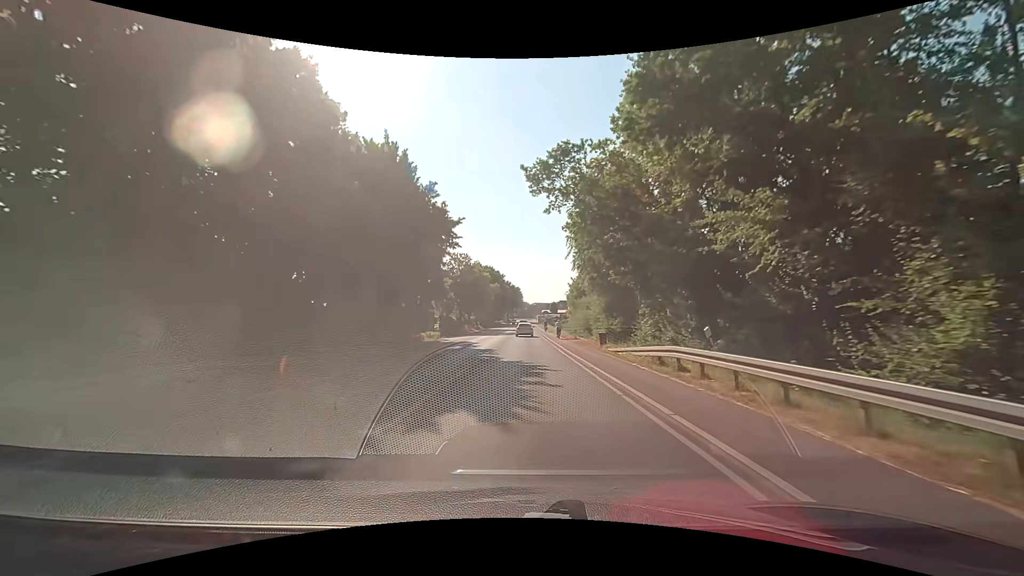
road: secondary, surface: asphalt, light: Day
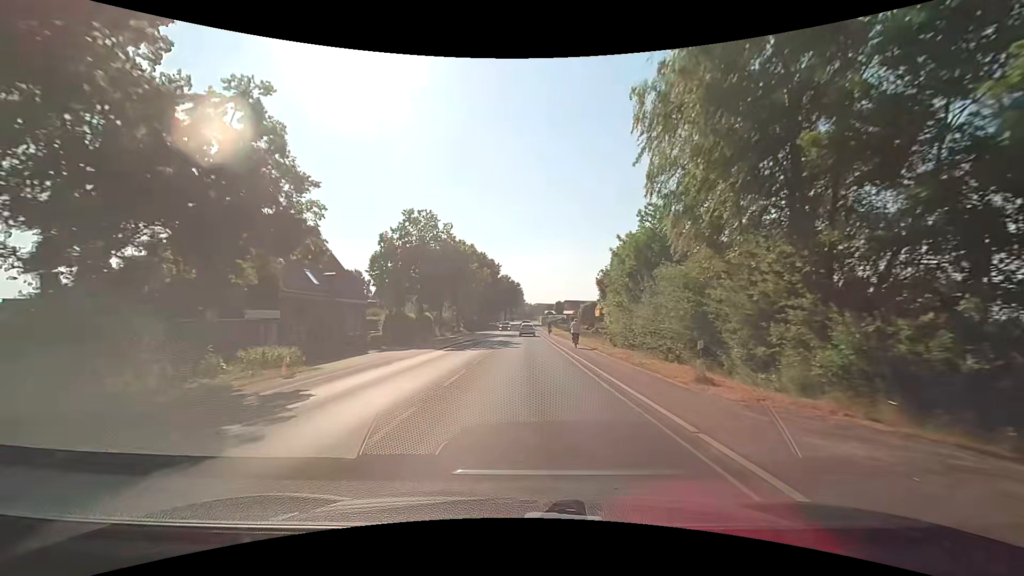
(0.0, +31.2) m; 0°
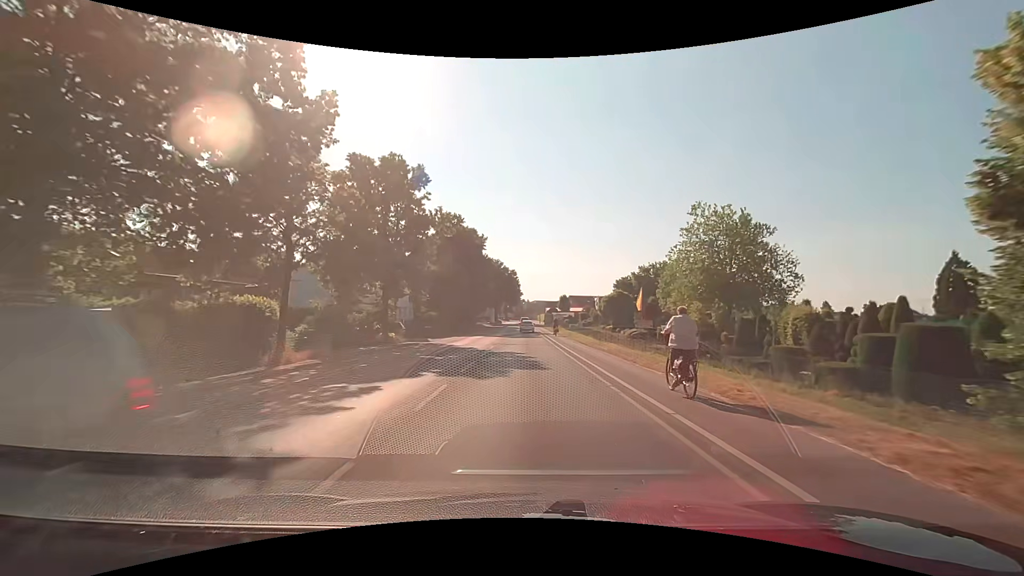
(+0.1, +38.9) m; +1°
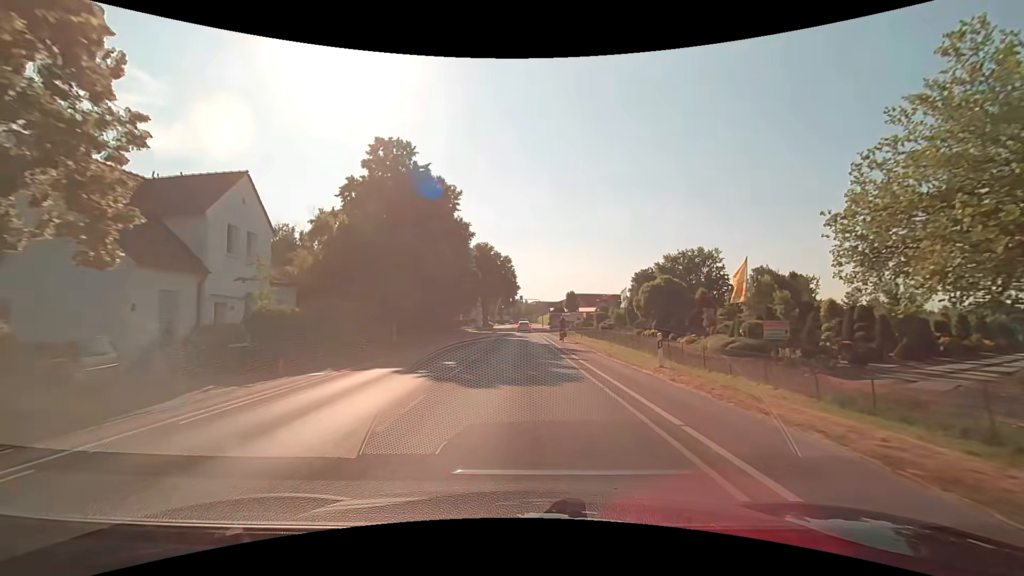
(+0.1, +31.1) m; 0°
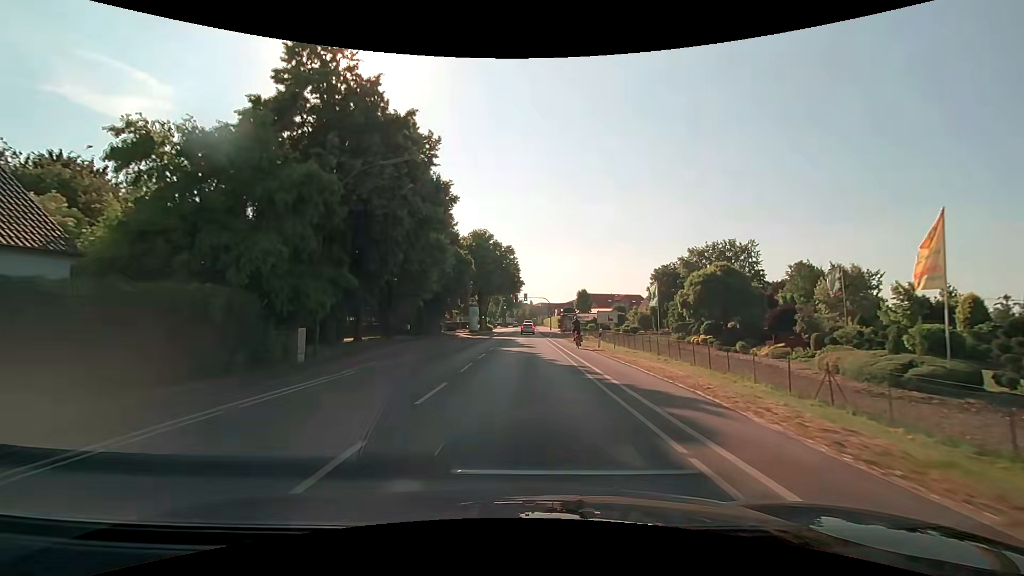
(-0.1, +15.5) m; 0°
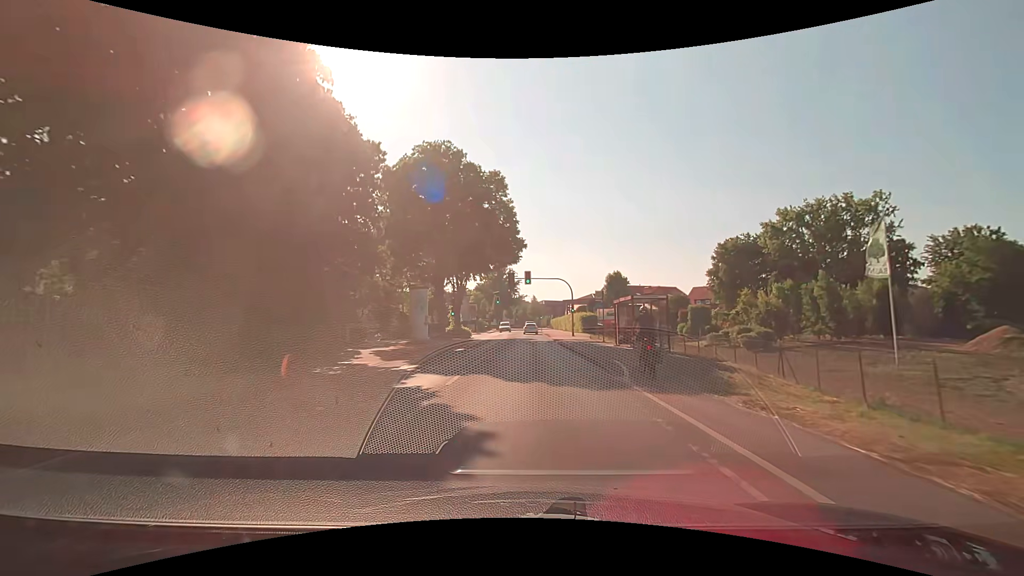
(-0.3, +38.7) m; 0°
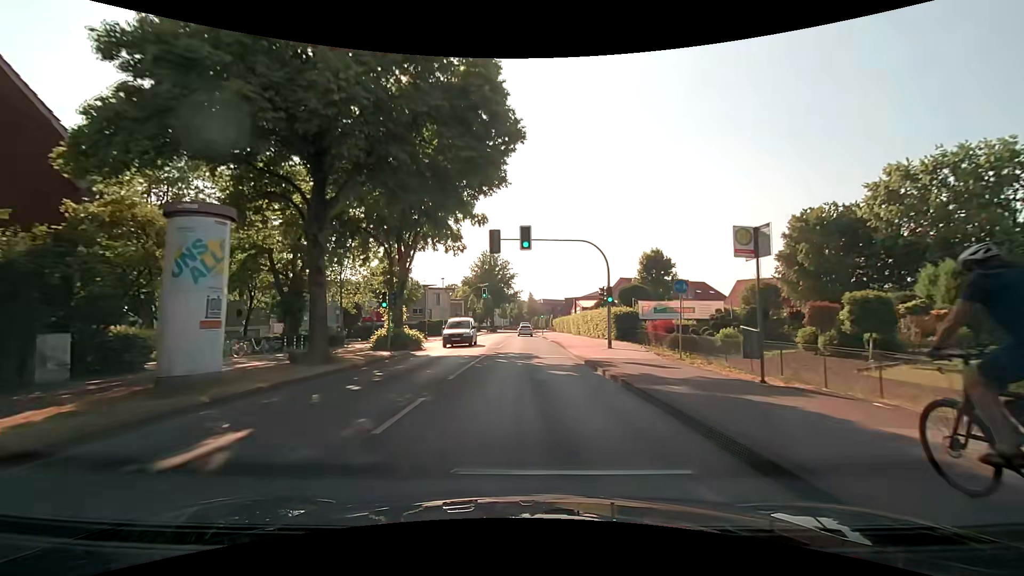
(+0.1, +23.2) m; +1°
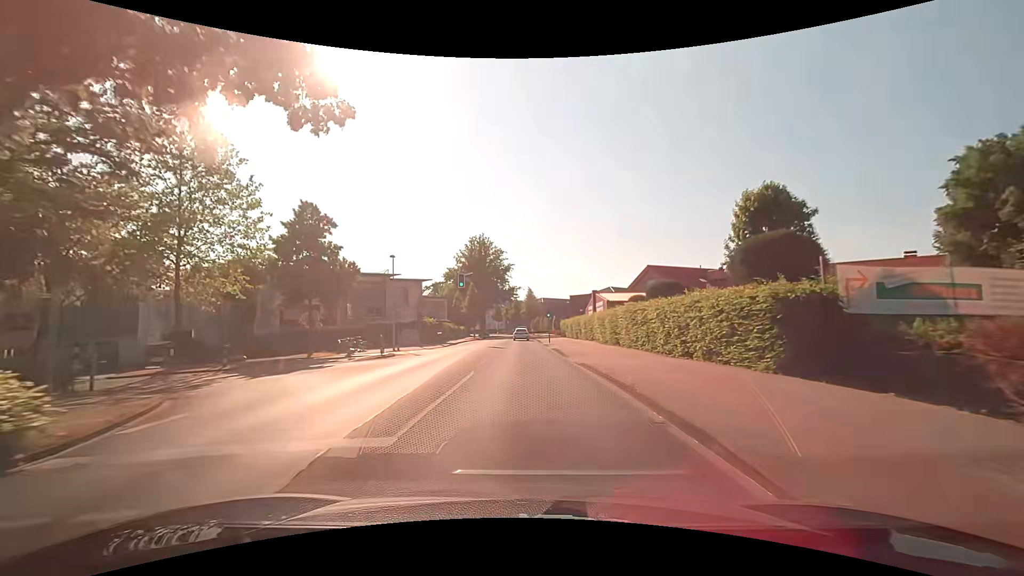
(+0.1, +23.2) m; 0°
(0, +10) (0, +20) (0, +30) (0, +40) (0, +50) (0, +60) (0, +70) (0, +80) (0, +90) (0, +100) m
